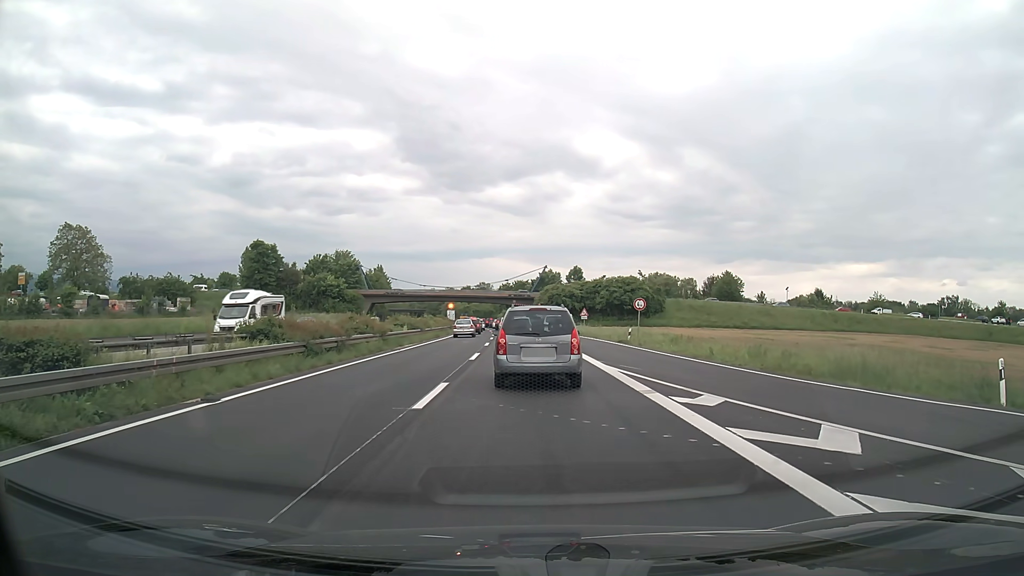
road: trunk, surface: asphalt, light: Day
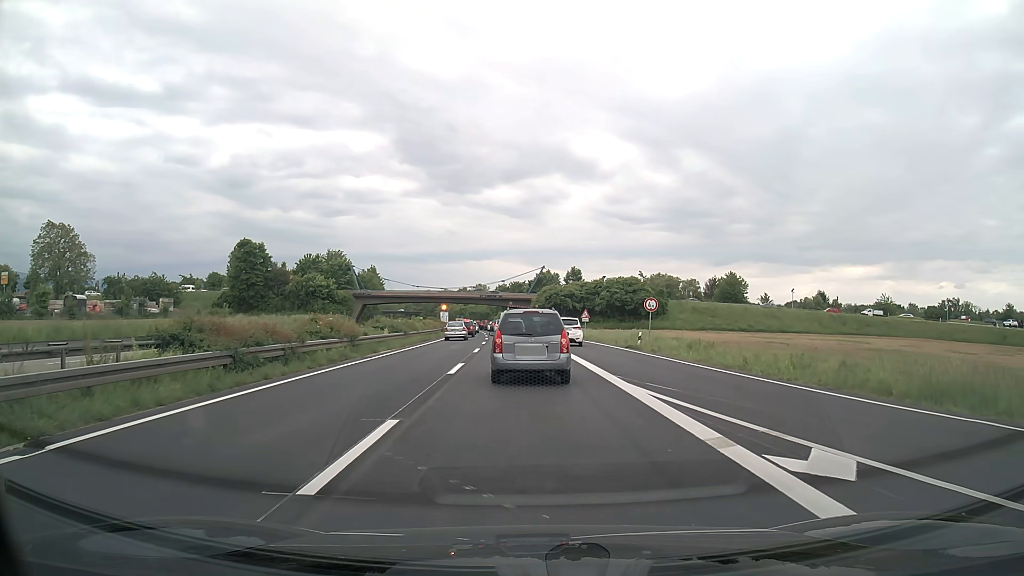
(0.0, +5.1) m; 0°
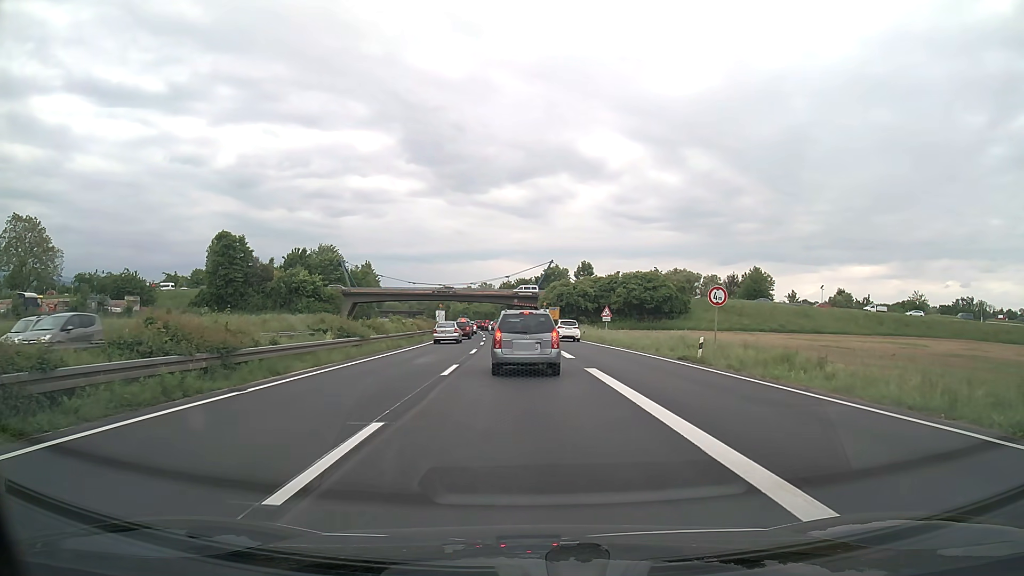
(0.0, +12.5) m; -1°
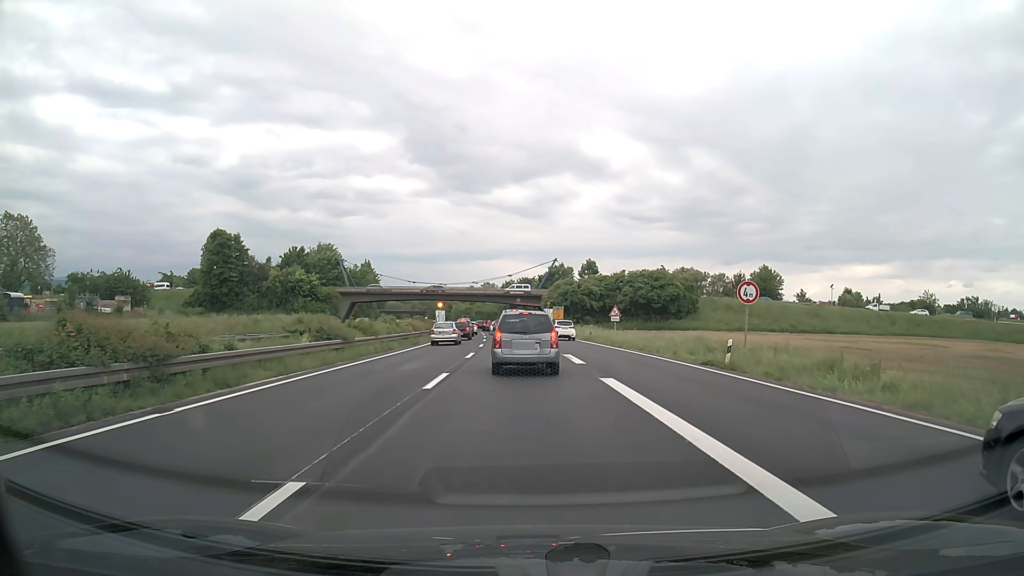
(0.0, +3.3) m; +1°
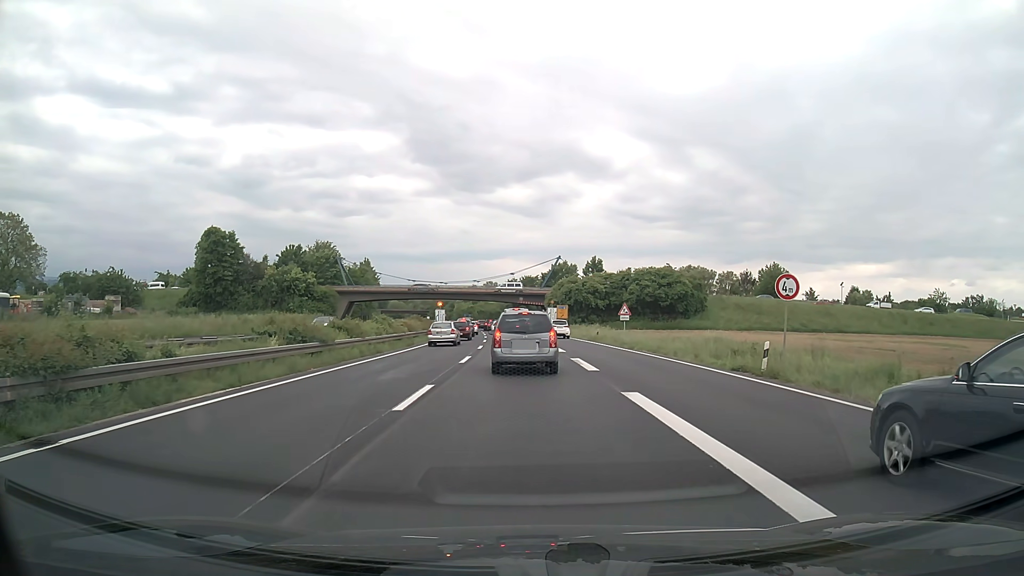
(0.0, +3.3) m; -1°
